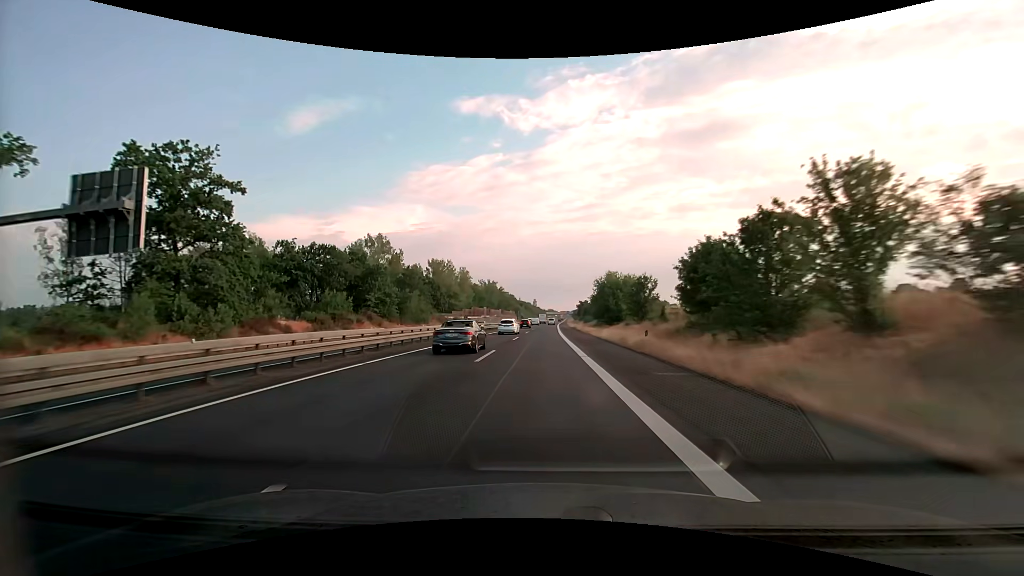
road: trunk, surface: asphalt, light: Day
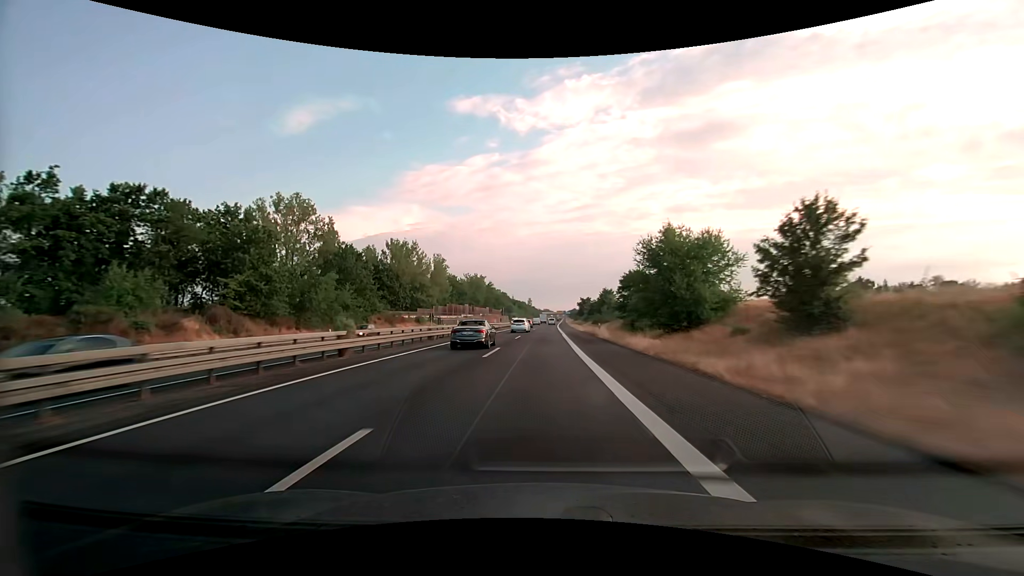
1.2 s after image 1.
(+0.1, +34.0) m; +1°
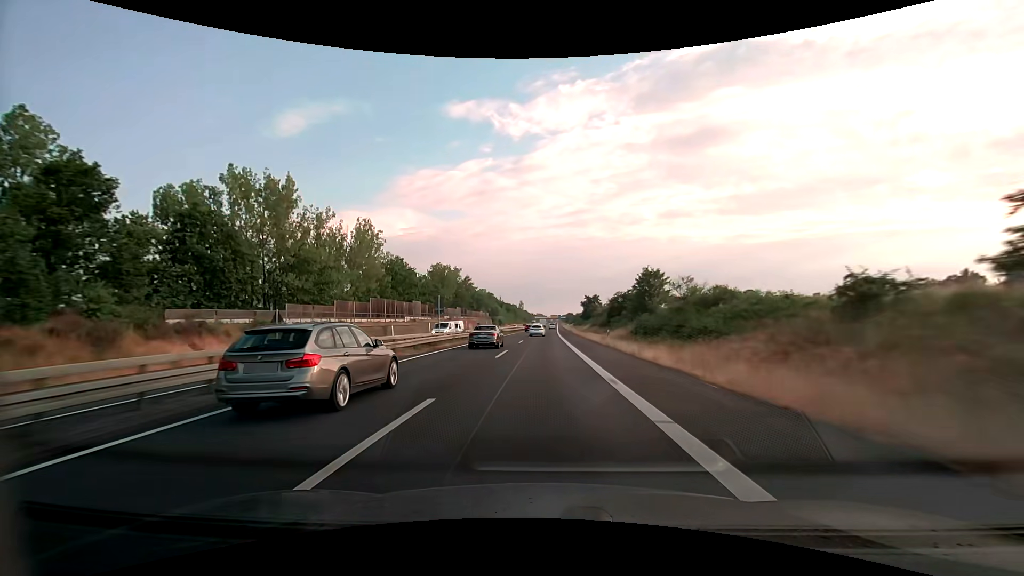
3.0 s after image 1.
(+0.2, +50.9) m; +1°
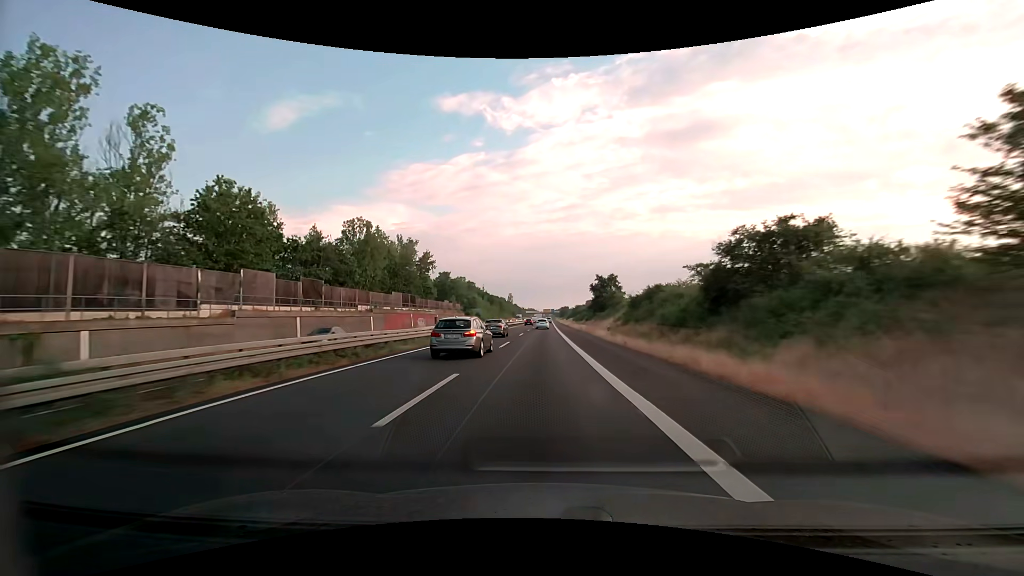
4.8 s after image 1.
(+0.5, +50.7) m; +1°
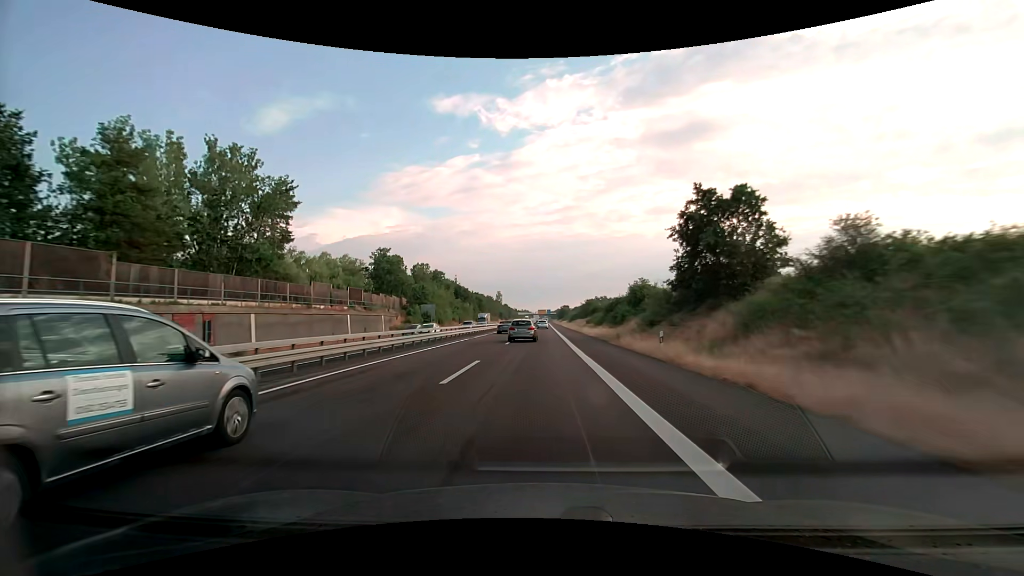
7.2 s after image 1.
(+0.4, +67.4) m; +1°
(0, +10) (0, +20) (0, +30) (0, +40) (0, +50) (0, +60) (0, +70) (0, +80) (0, +90) (0, +100) m
